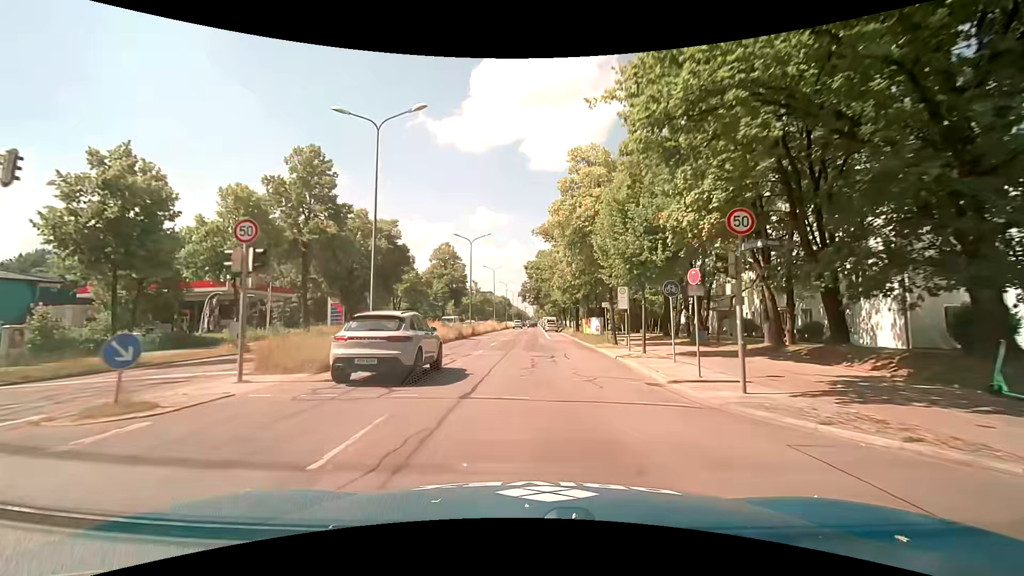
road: trunk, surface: asphalt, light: Day
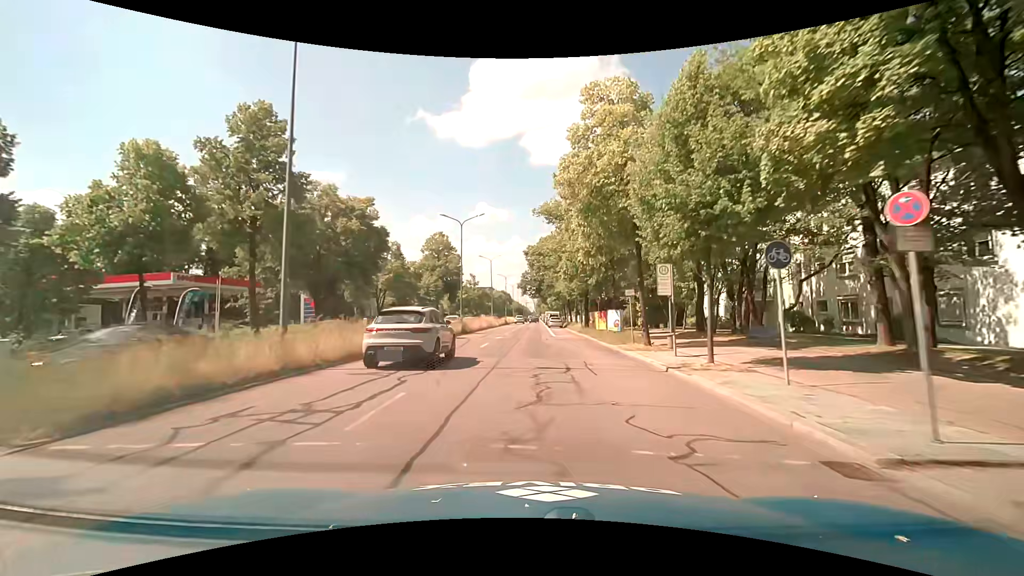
(0.0, +7.6) m; 0°
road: primary
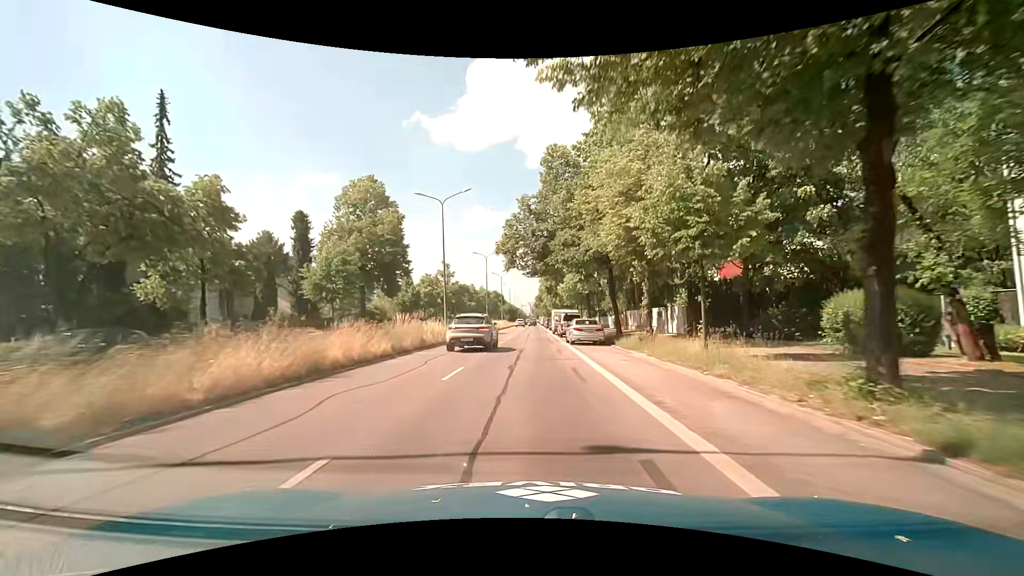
(0.0, +38.8) m; 0°
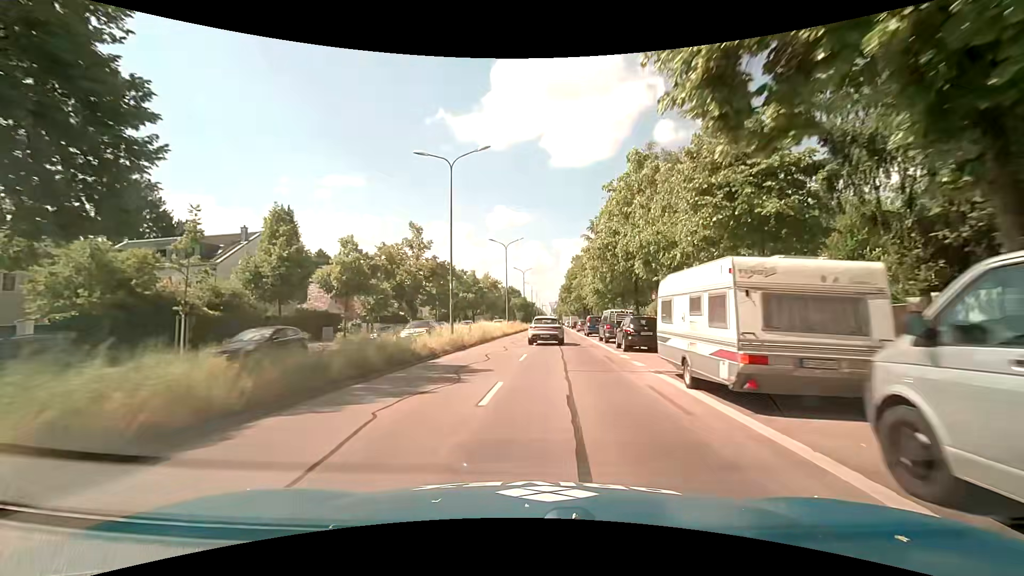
(-0.1, +39.9) m; -2°
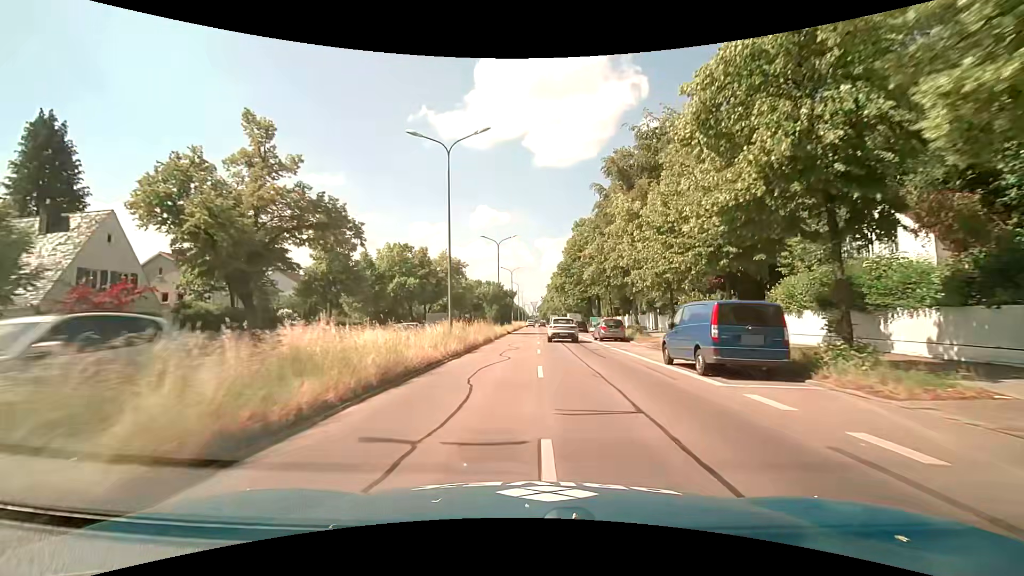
(+0.3, +32.5) m; +2°
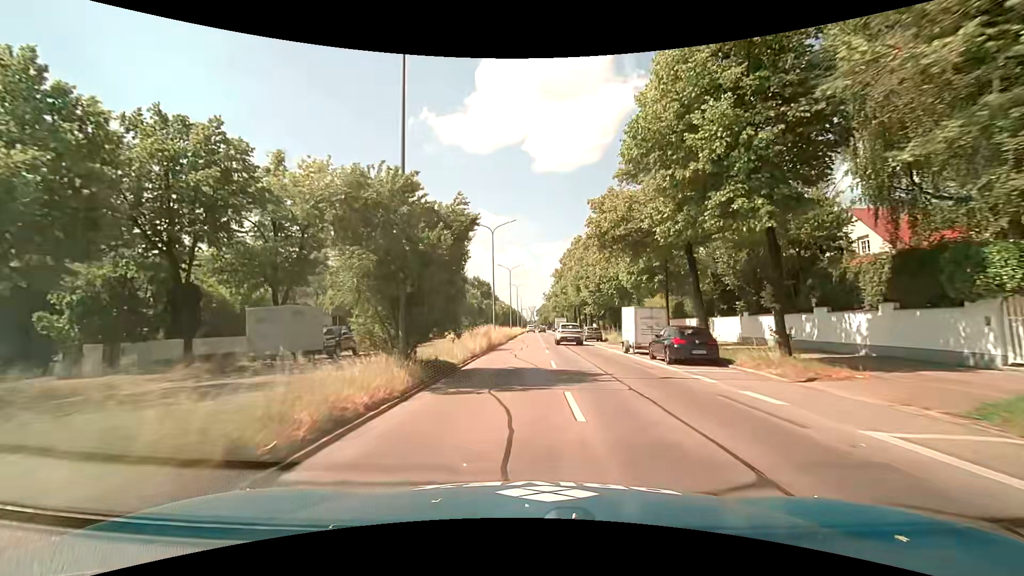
(-0.1, +41.0) m; 0°
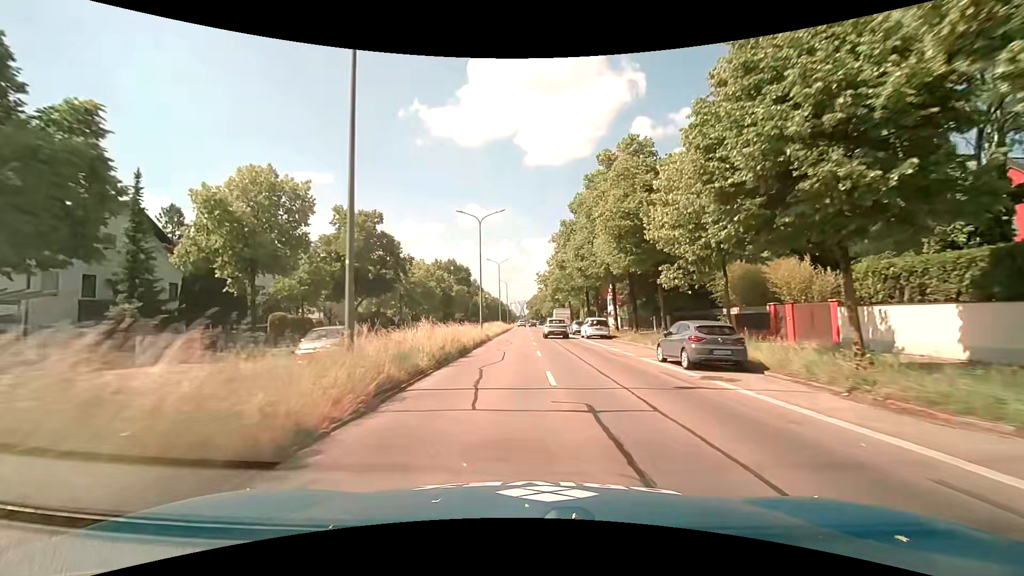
(+0.3, +33.1) m; +1°
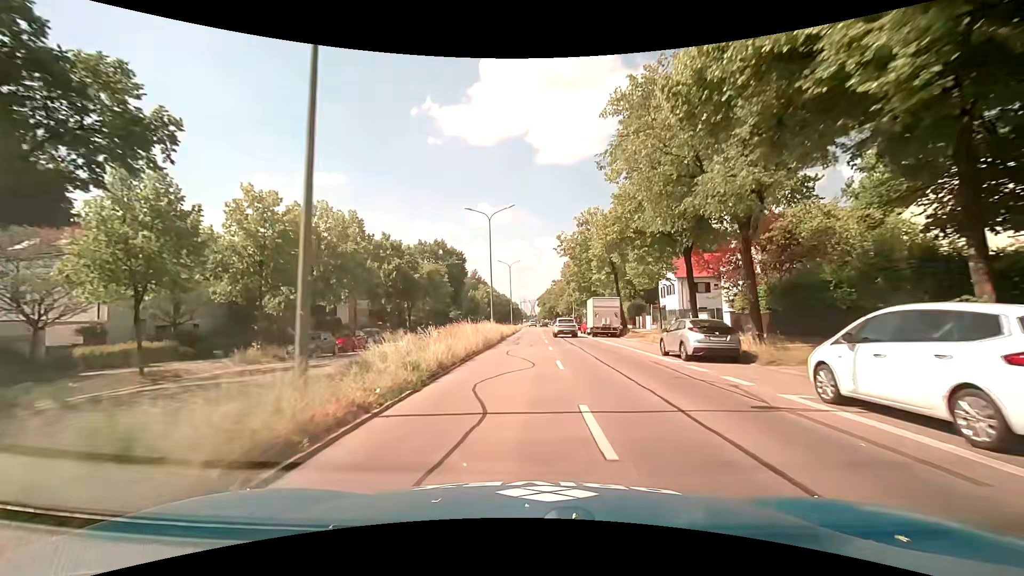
(-0.4, +33.4) m; 0°
(0, +10) (0, +20) (0, +30) (0, +40) (0, +50) (0, +60) (0, +70) (0, +80) (0, +90) (0, +100) m
